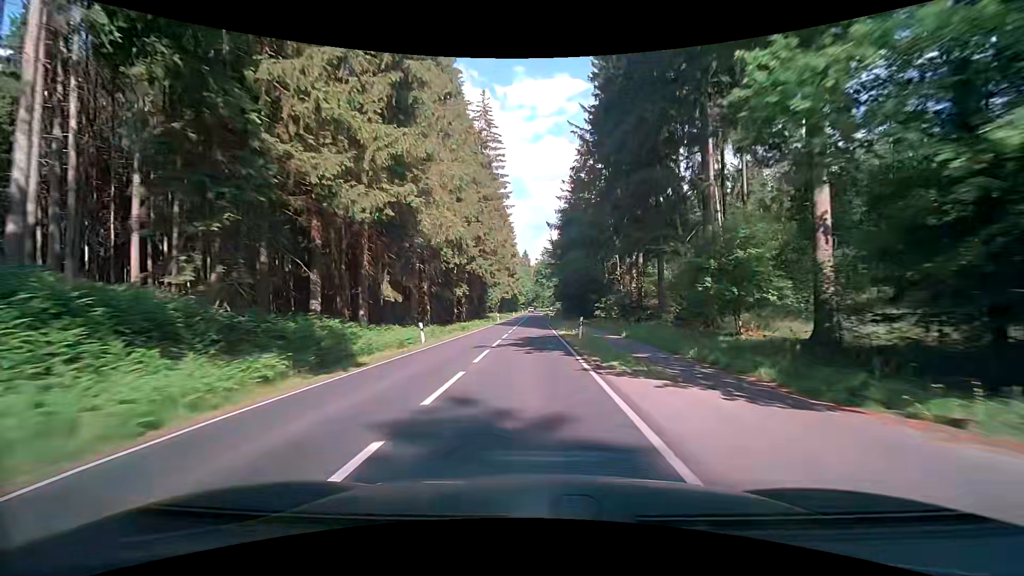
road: secondary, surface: asphalt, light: Day
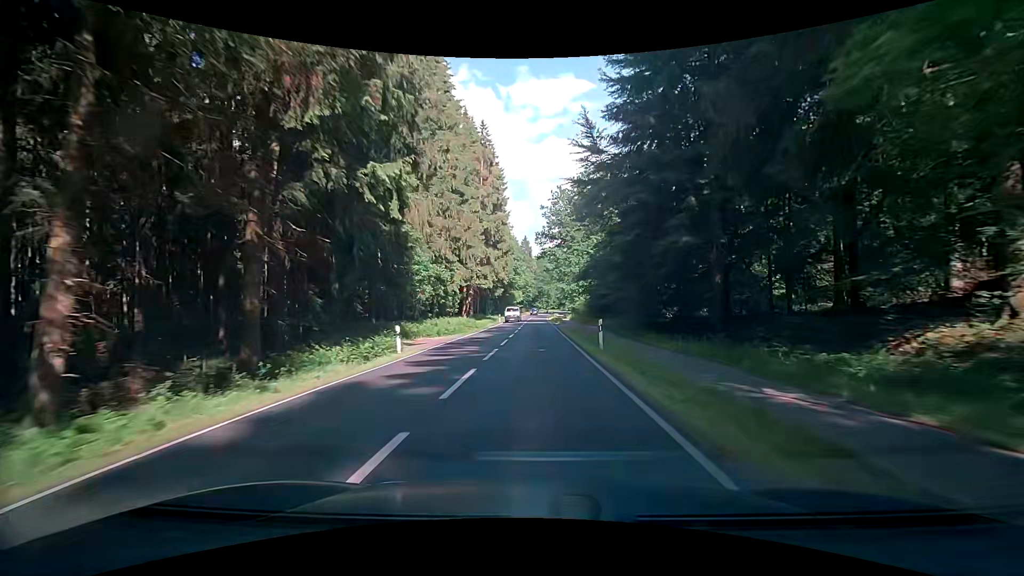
(-0.6, +55.1) m; -1°
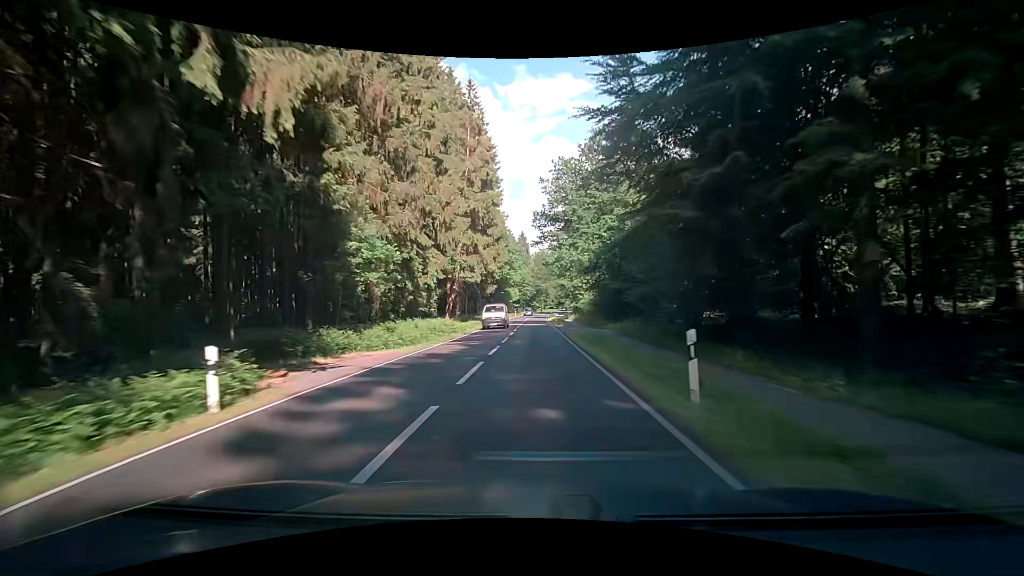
(0.0, +10.9) m; 0°
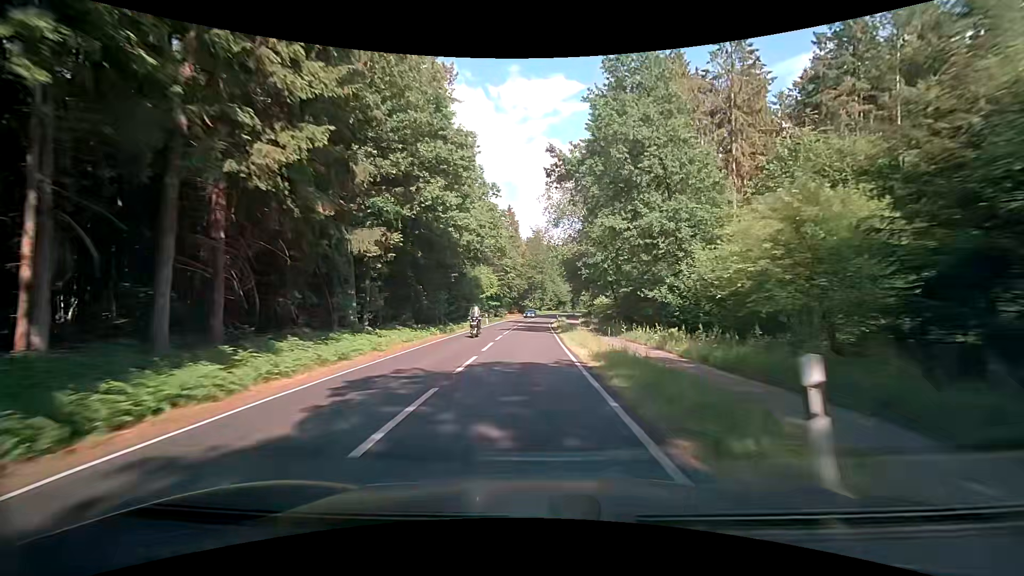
(+0.6, +53.8) m; +1°
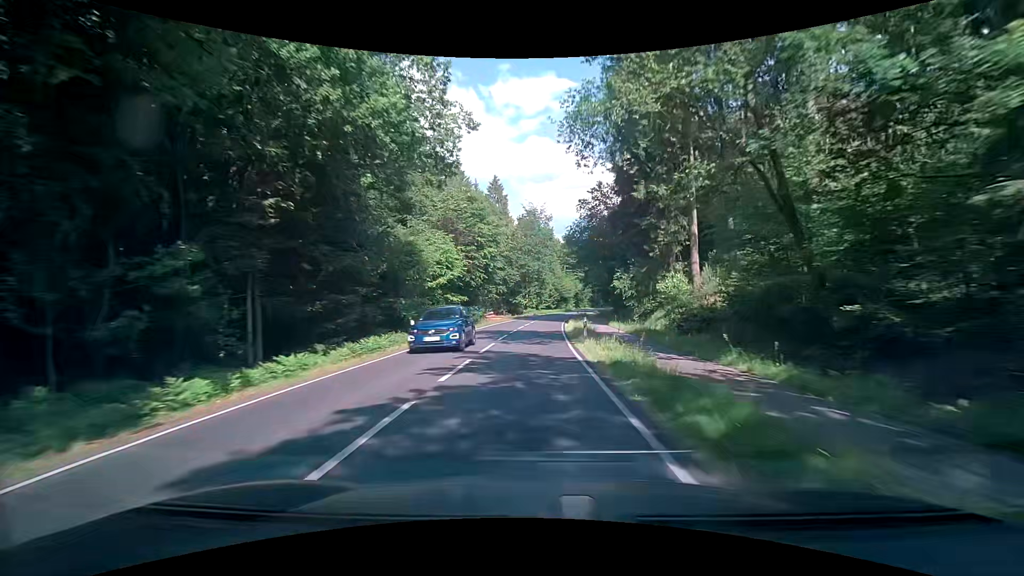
(+0.1, +31.9) m; +1°
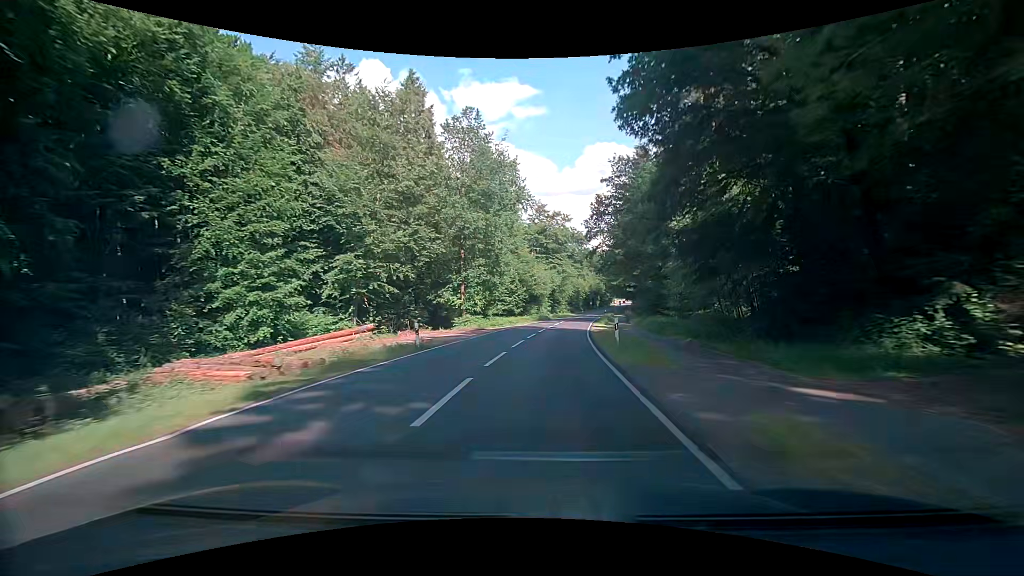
(+1.3, +52.6) m; +4°
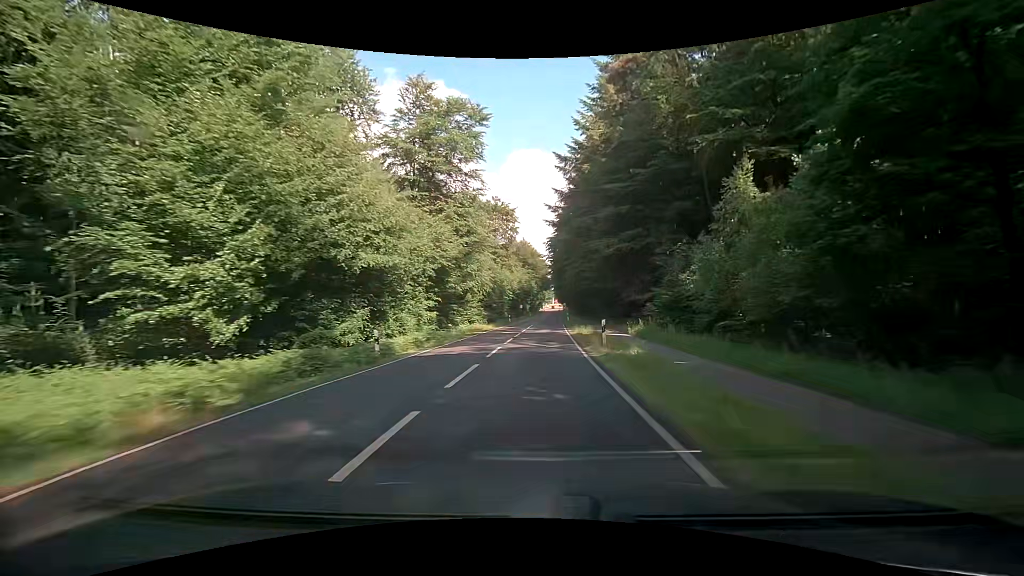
(+4.7, +52.1) m; +9°
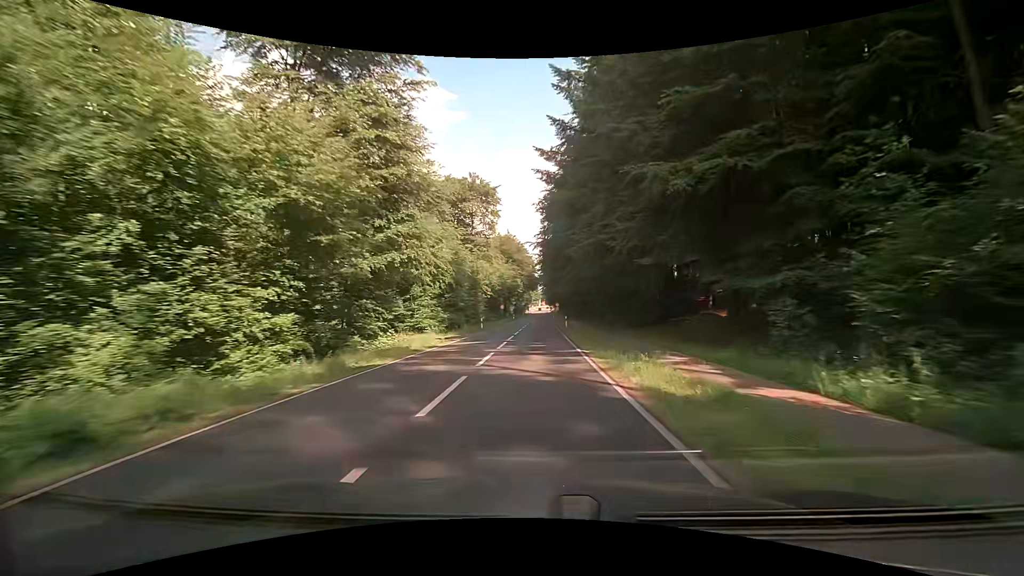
(+0.4, +20.7) m; +2°
(0, +10) (0, +20) (0, +30) (+1, +40) (+1, +50) (+1, +60) (+1, +70) (+2, +80) (+2, +90) (+2, +100) m
